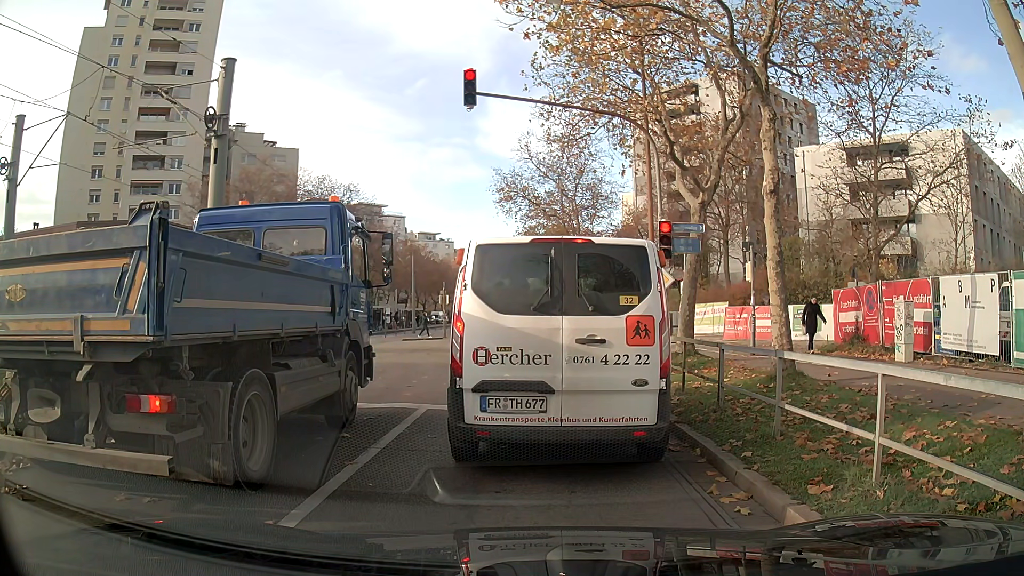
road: tertiary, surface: asphalt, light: Day
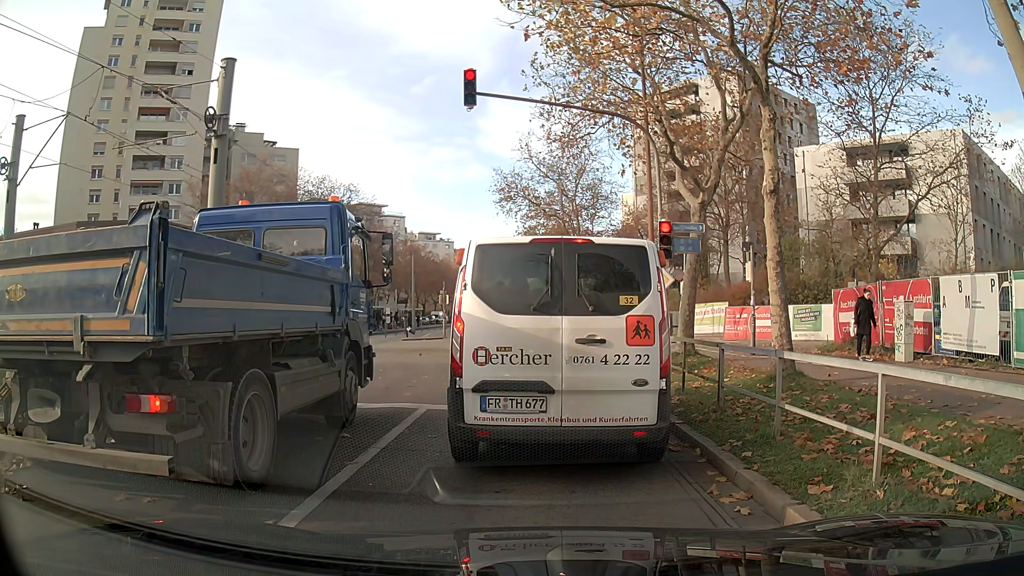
(0.0, 0.0) m; 0°
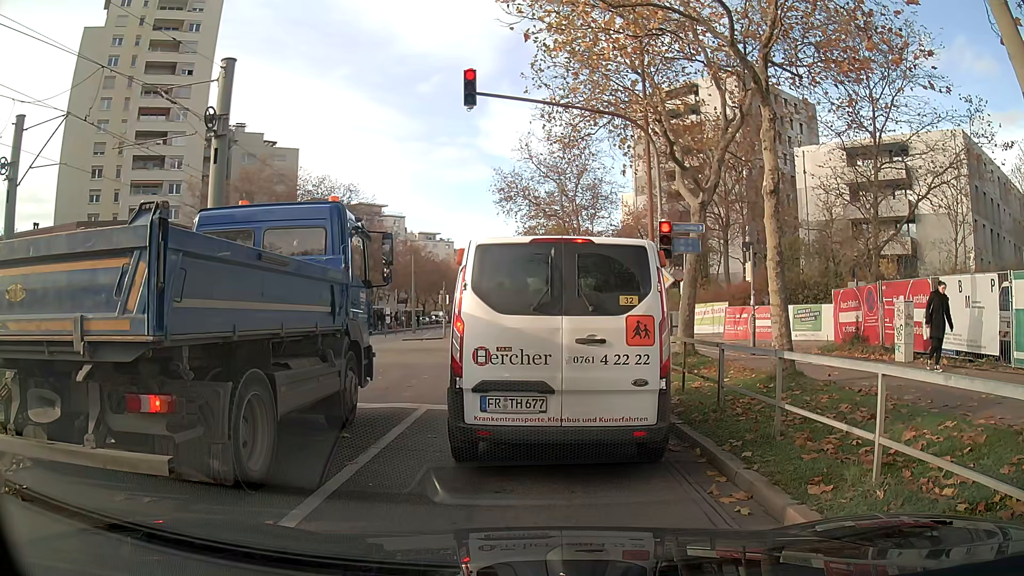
(0.0, 0.0) m; 0°
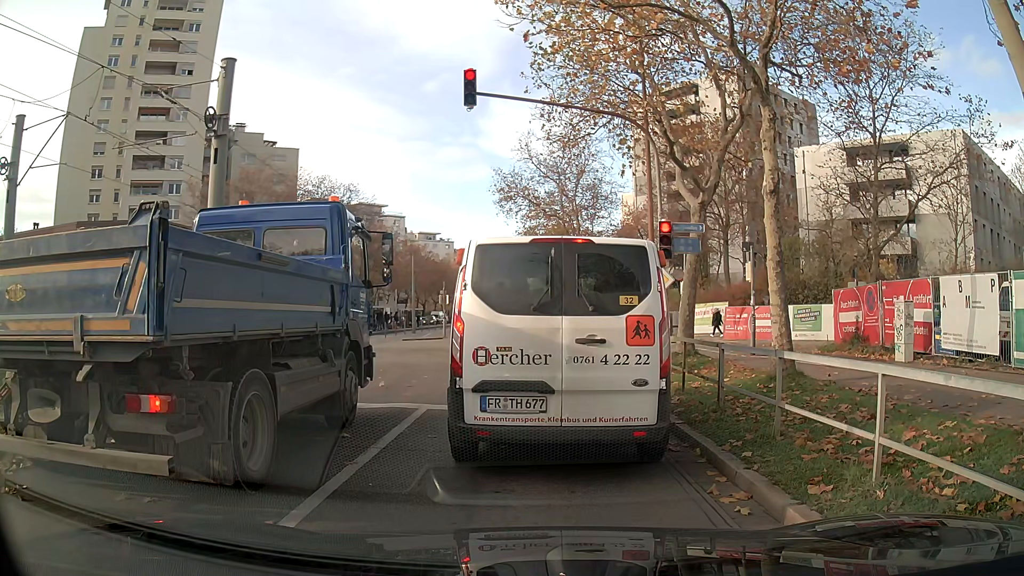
(0.0, 0.0) m; 0°
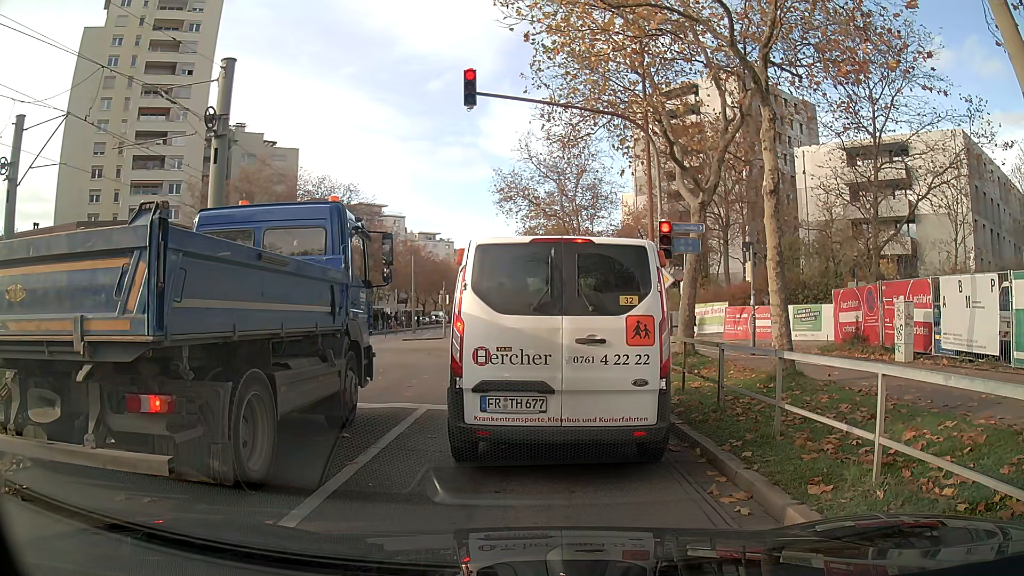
(0.0, 0.0) m; 0°
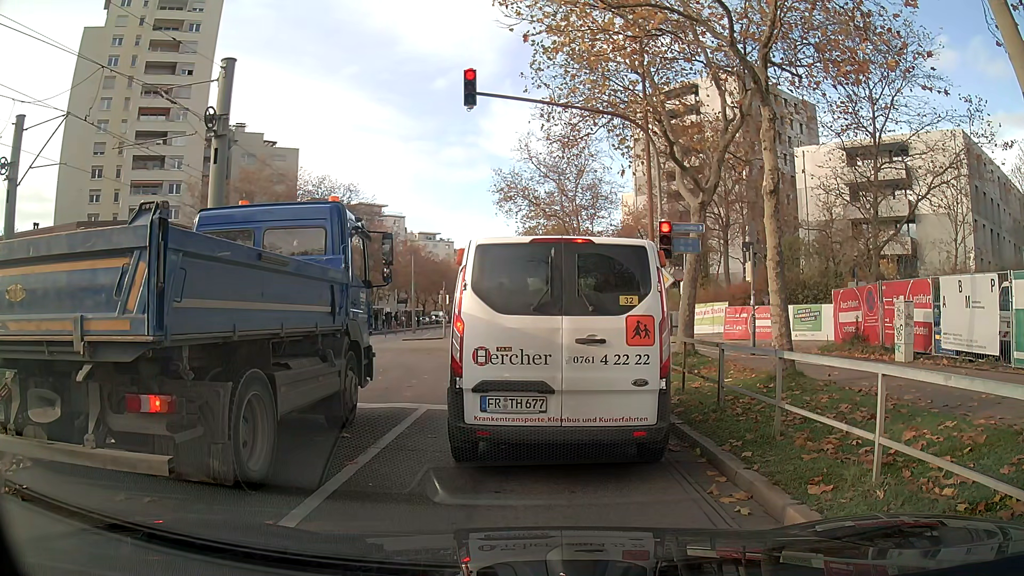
(0.0, 0.0) m; 0°
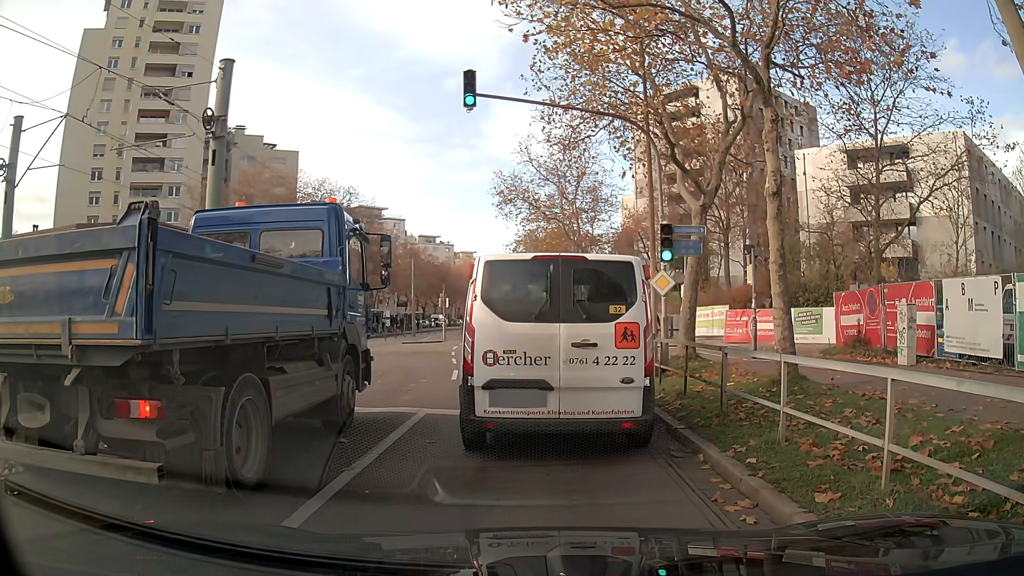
(0.0, +0.1) m; 0°
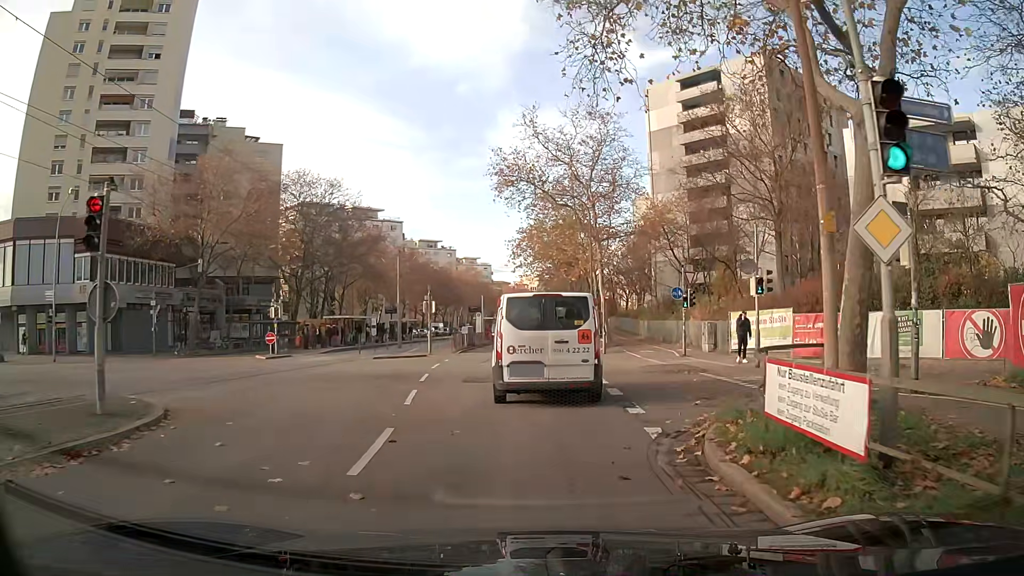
(+0.2, +9.7) m; +1°
